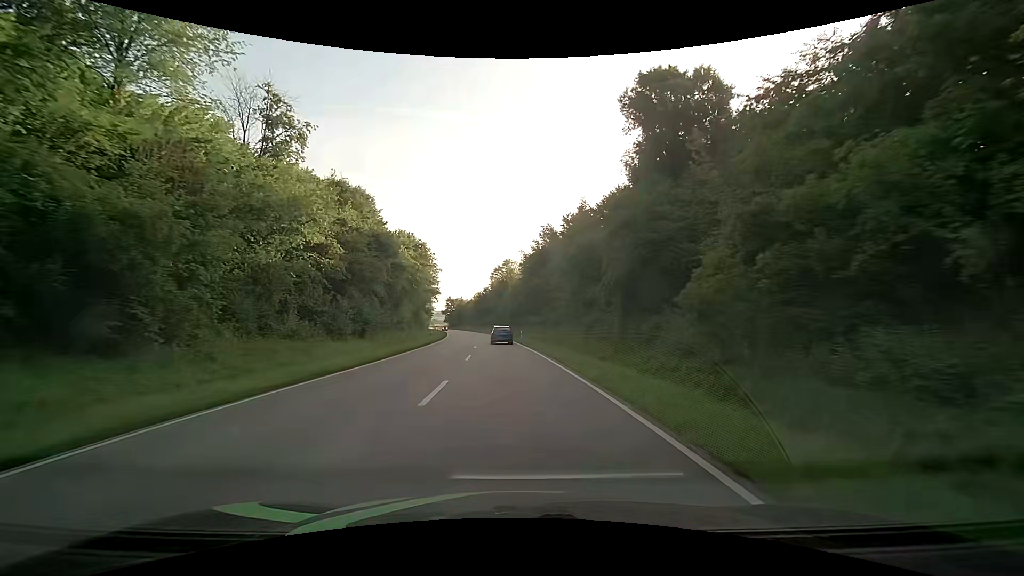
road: secondary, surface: asphalt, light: Day
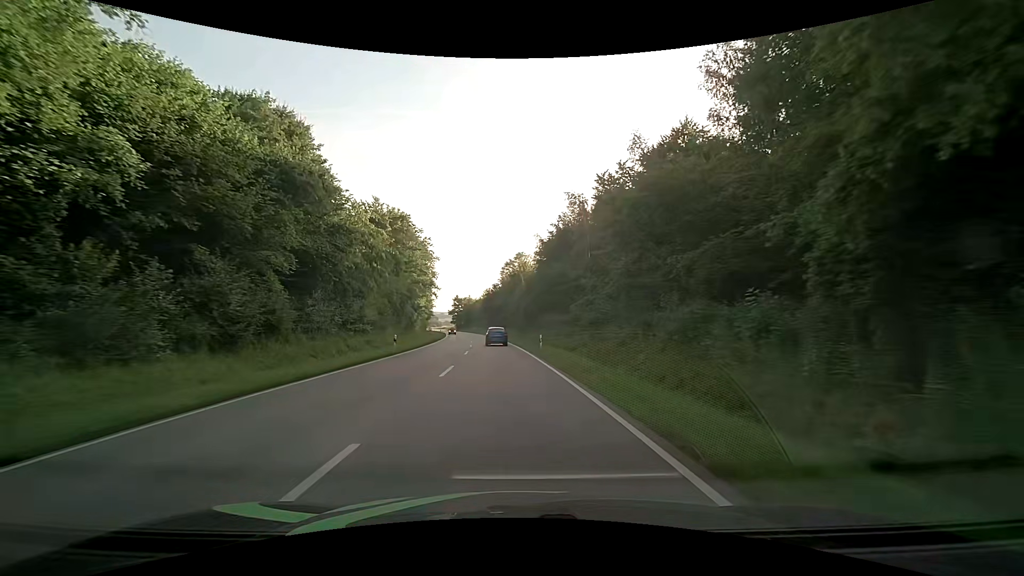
(-0.2, +18.8) m; -1°
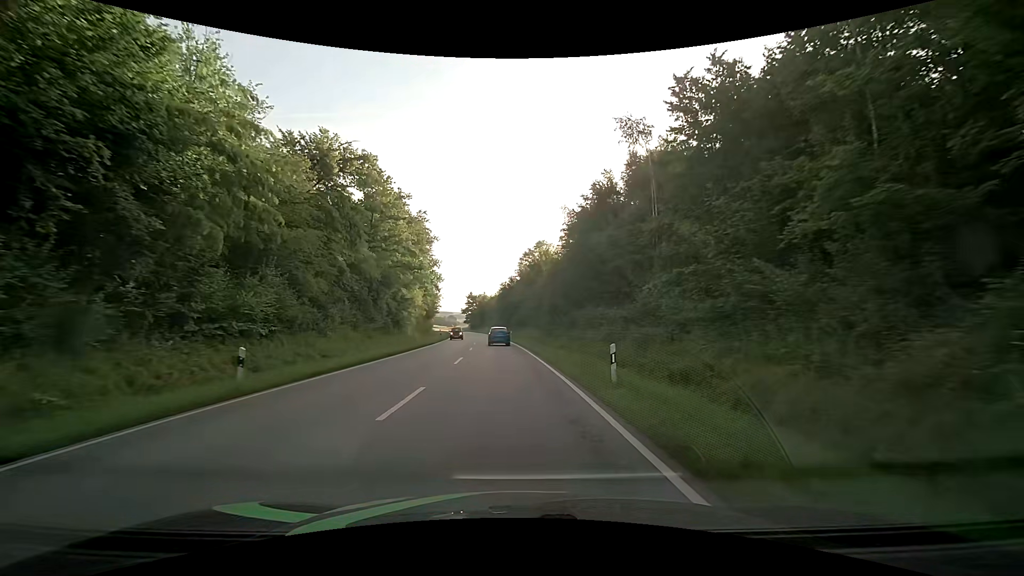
(-0.3, +18.7) m; -2°
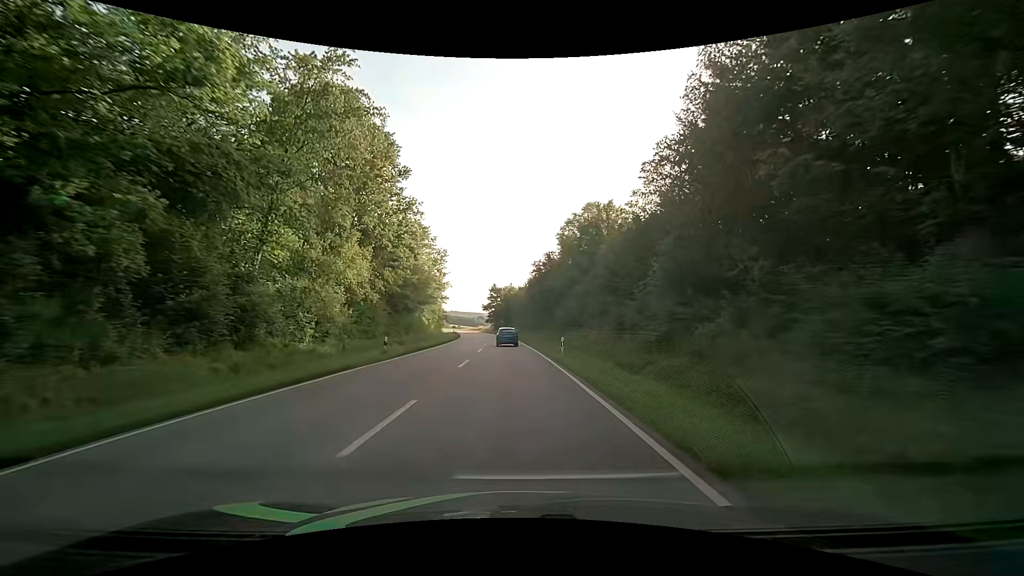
(-1.4, +37.7) m; -3°
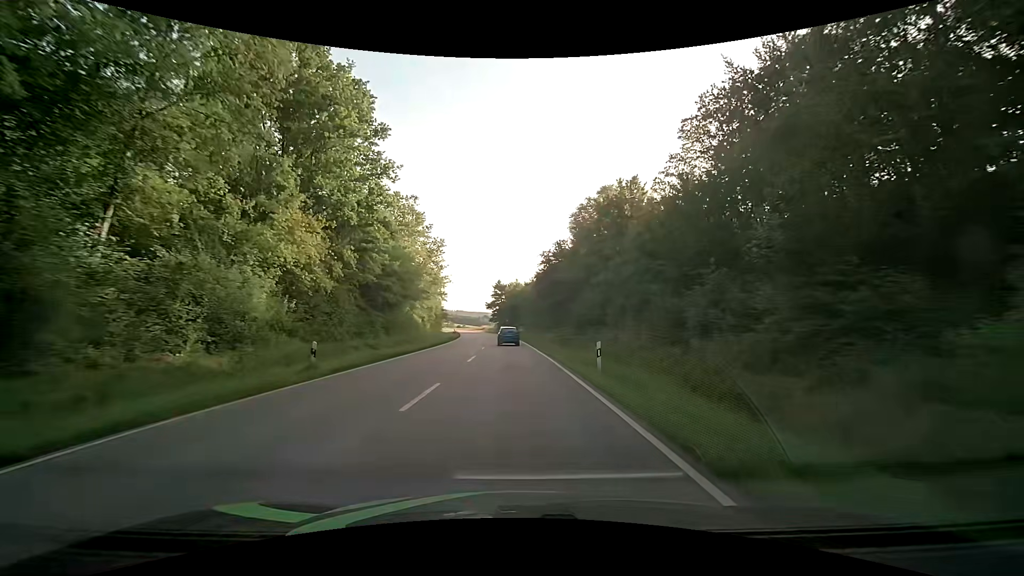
(-0.1, +9.4) m; -1°
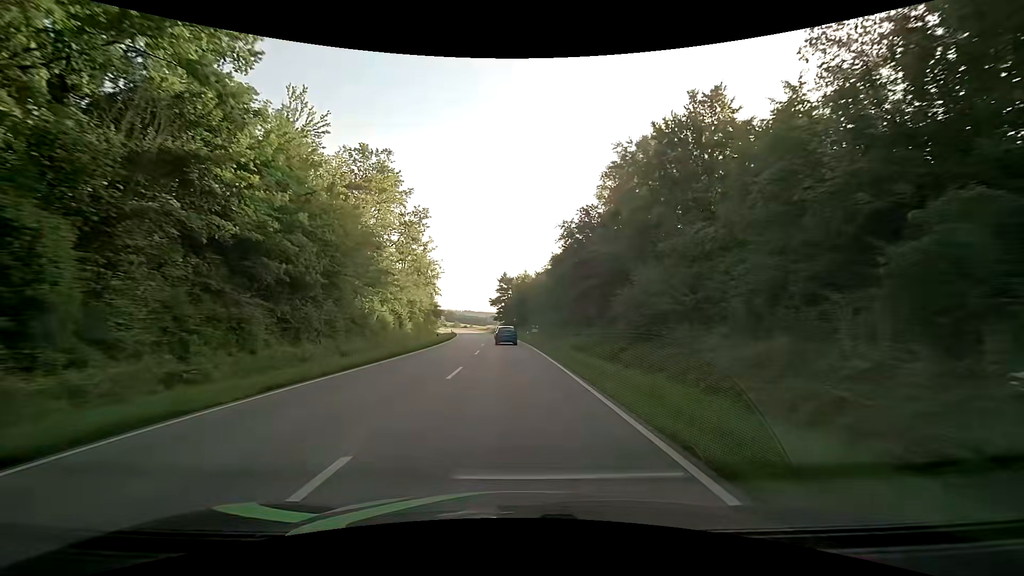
(-0.2, +19.0) m; -1°
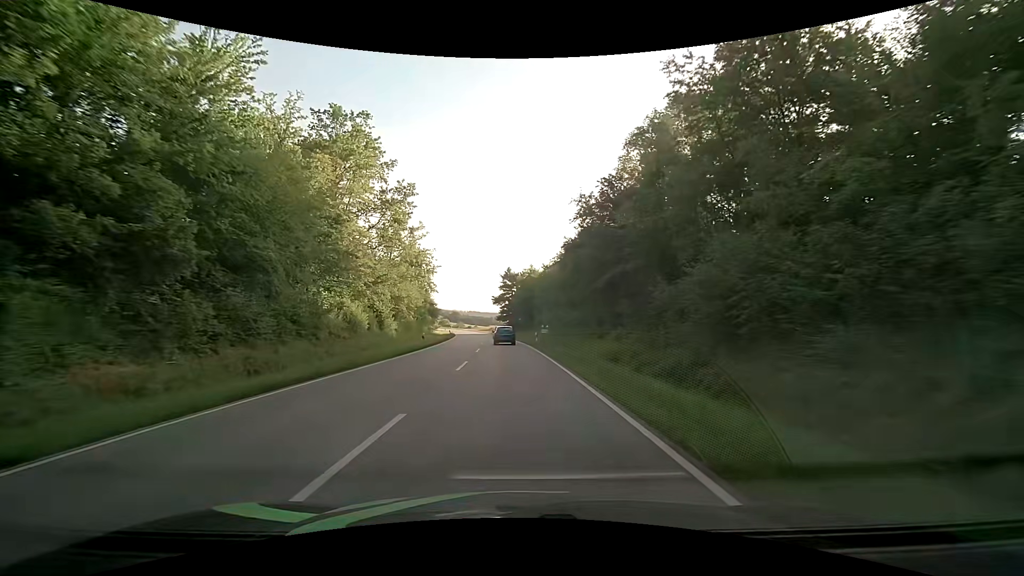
(0.0, +9.5) m; 0°
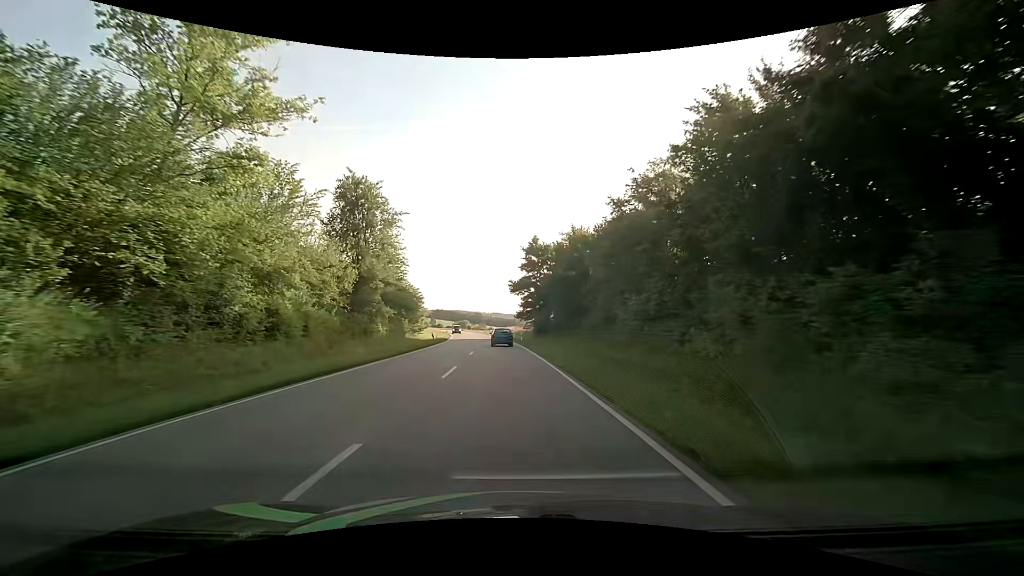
(-1.0, +38.0) m; -3°
(0, +10) (0, +20) (-1, +30) (-1, +40) (-2, +50) (-3, +60) (-4, +70) (-5, +80) (-6, +90) (-7, +100) m
